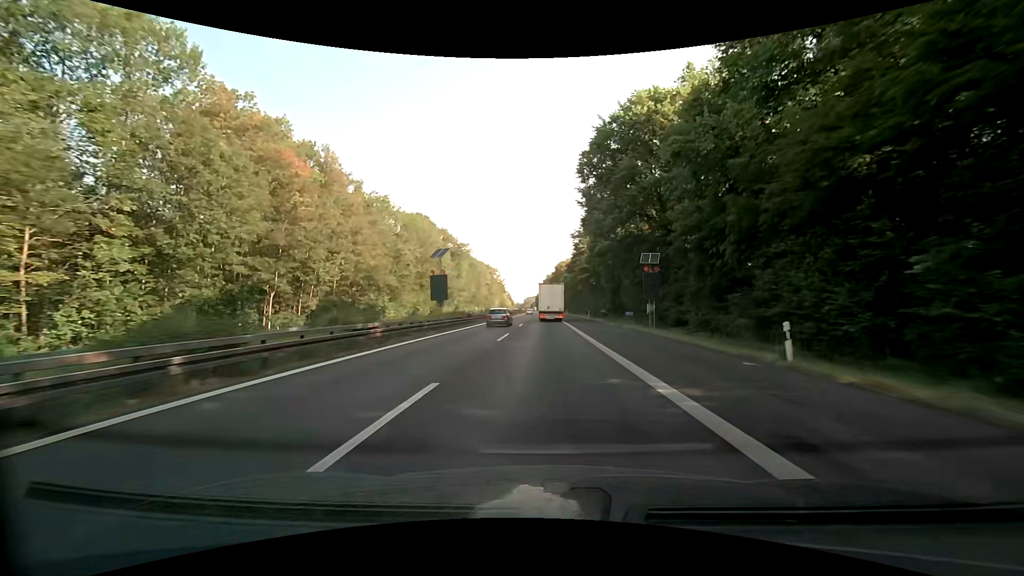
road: motorway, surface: asphalt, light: Day
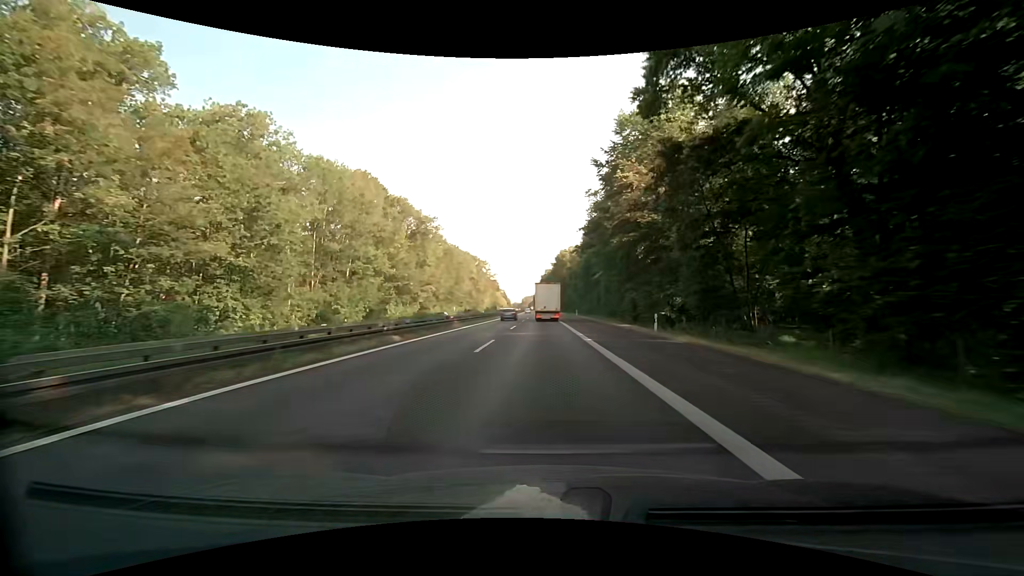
(0.0, +41.6) m; 0°
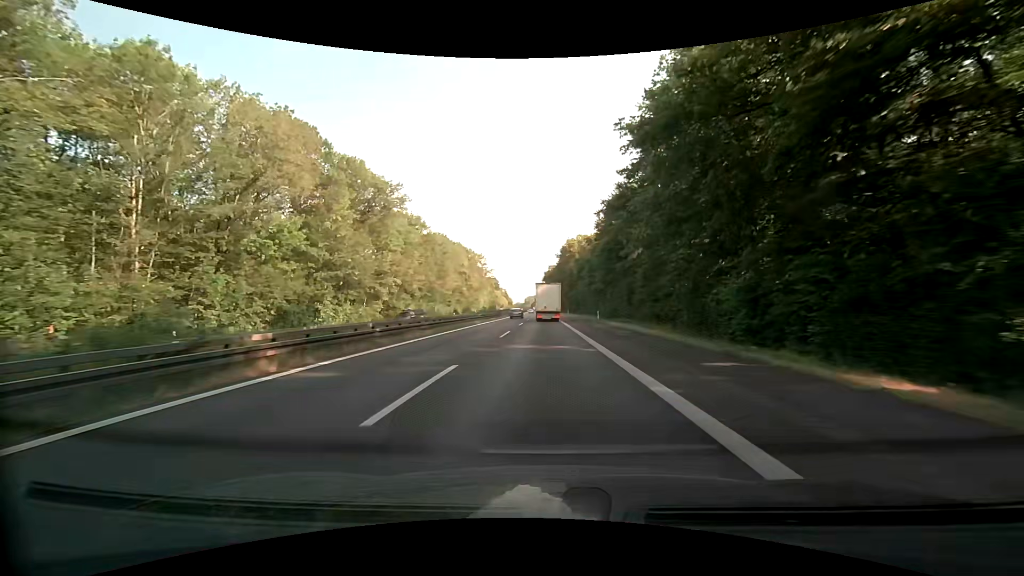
(-0.1, +27.7) m; 0°
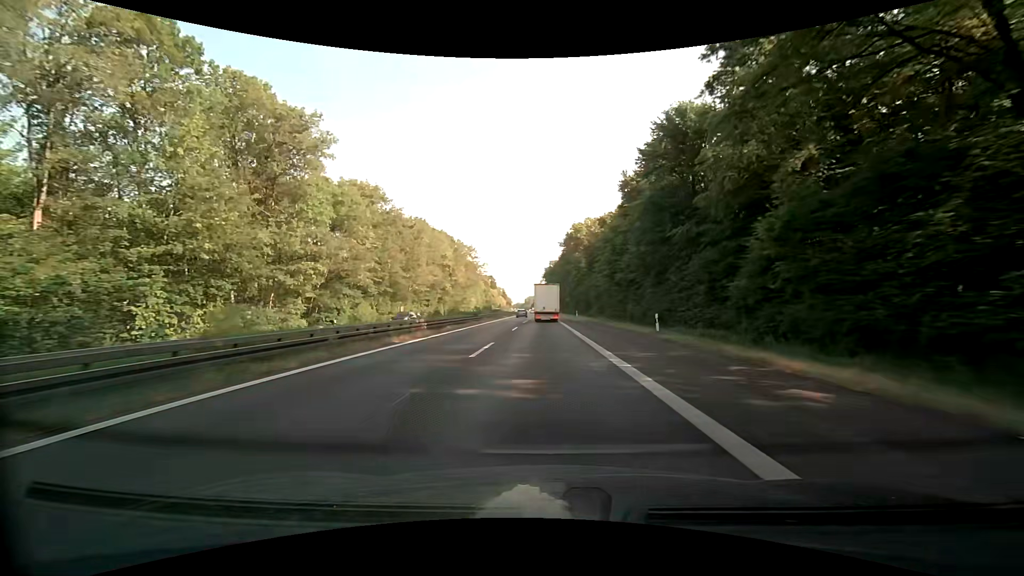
(-0.1, +27.7) m; 0°
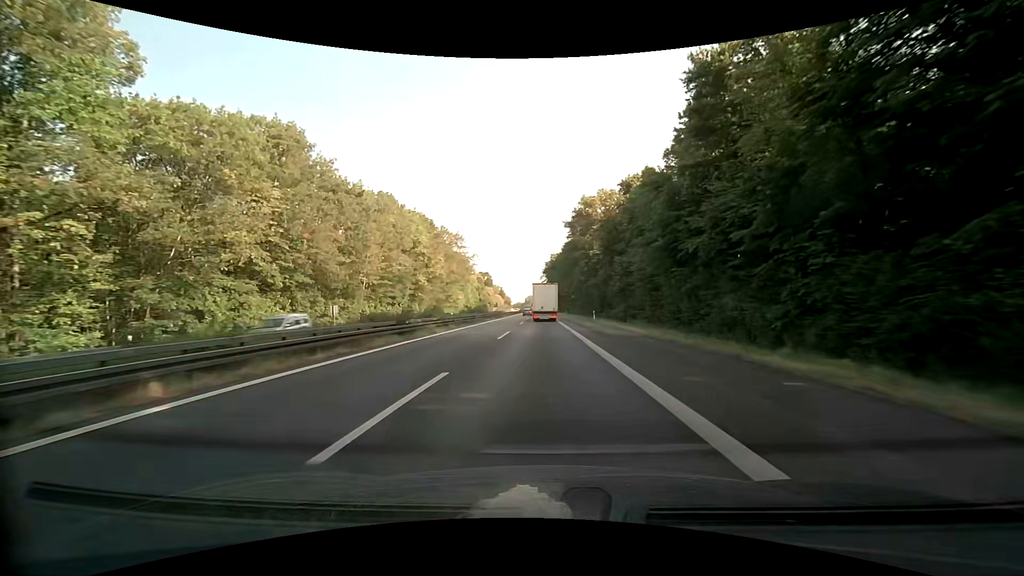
(-0.1, +27.7) m; -1°
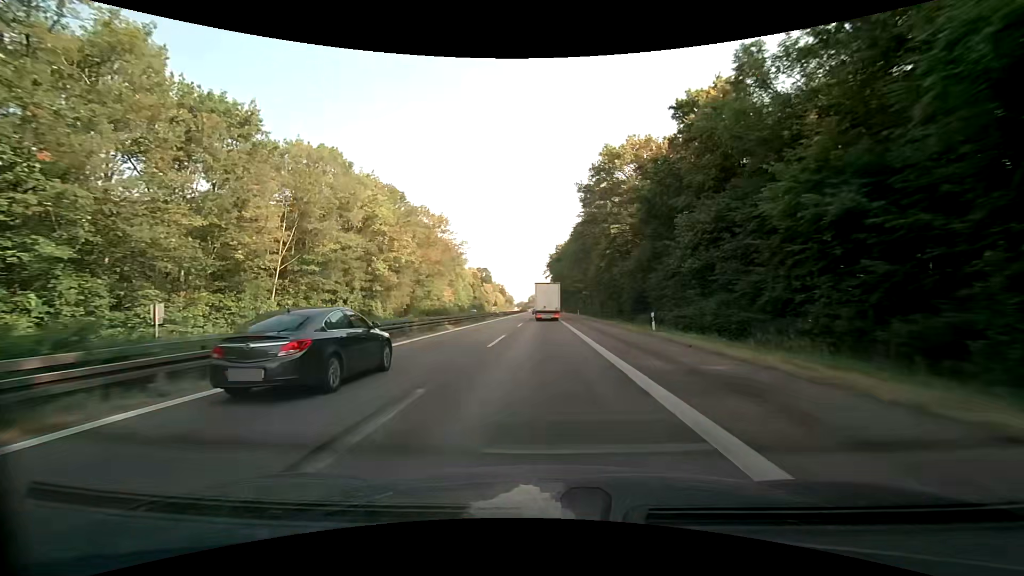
(0.0, +27.6) m; 0°
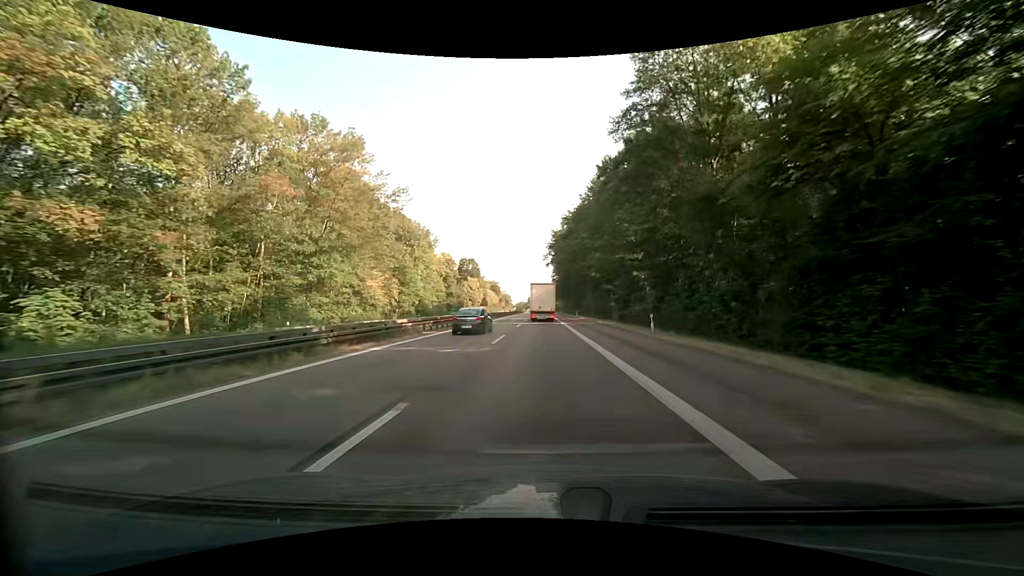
(-0.2, +55.2) m; 0°
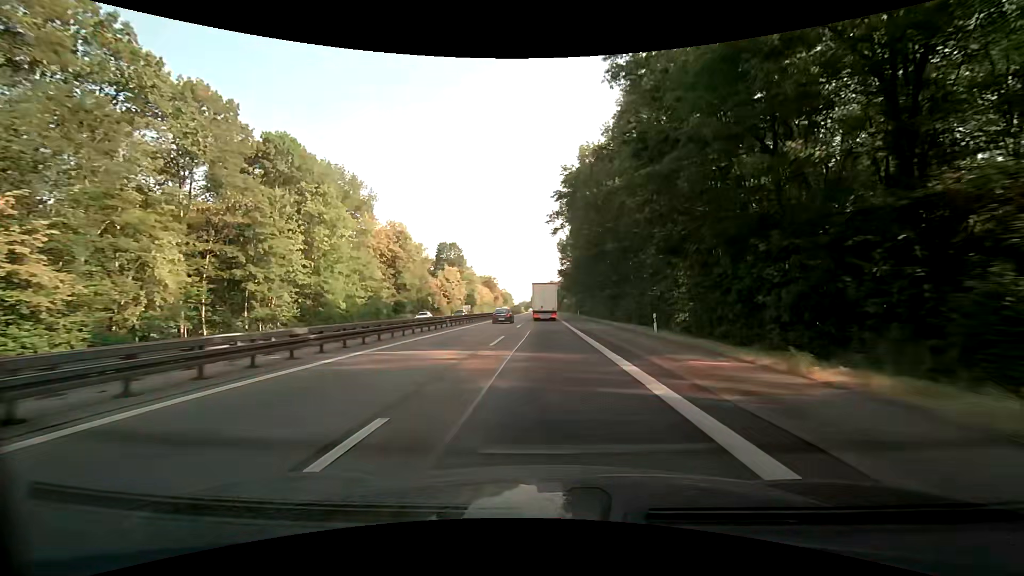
(-0.3, +55.1) m; 0°
(0, +10) (0, +20) (0, +30) (0, +40) (0, +50) (0, +60) (0, +70) (0, +80) (-1, +90) (-1, +100) m
